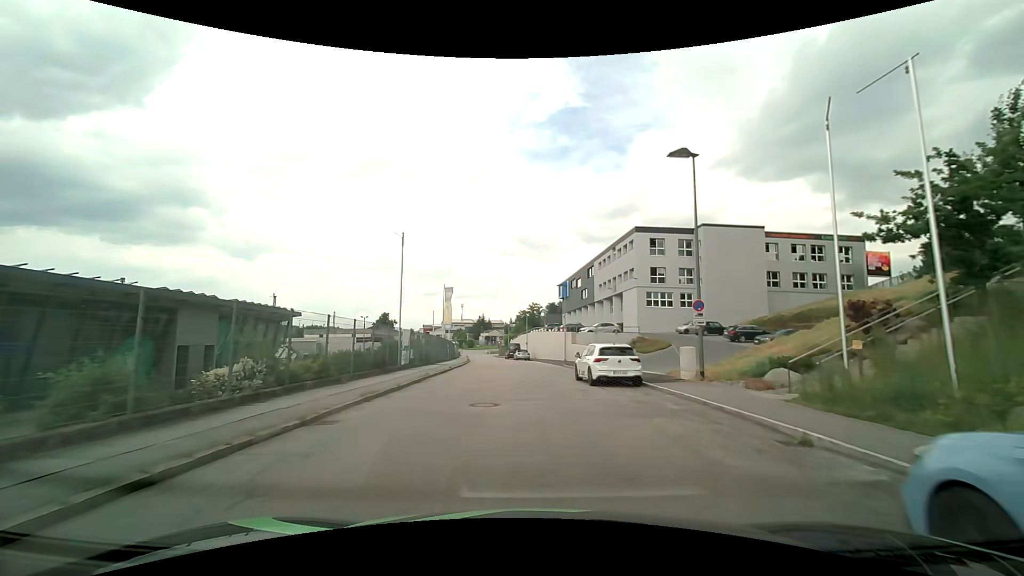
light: Day
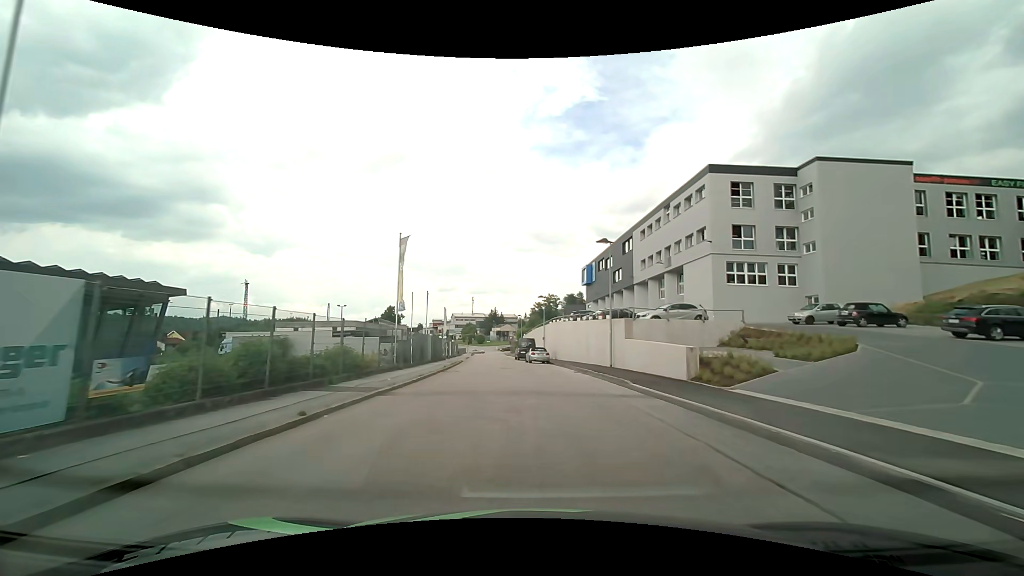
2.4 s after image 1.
(-0.2, +21.4) m; -1°
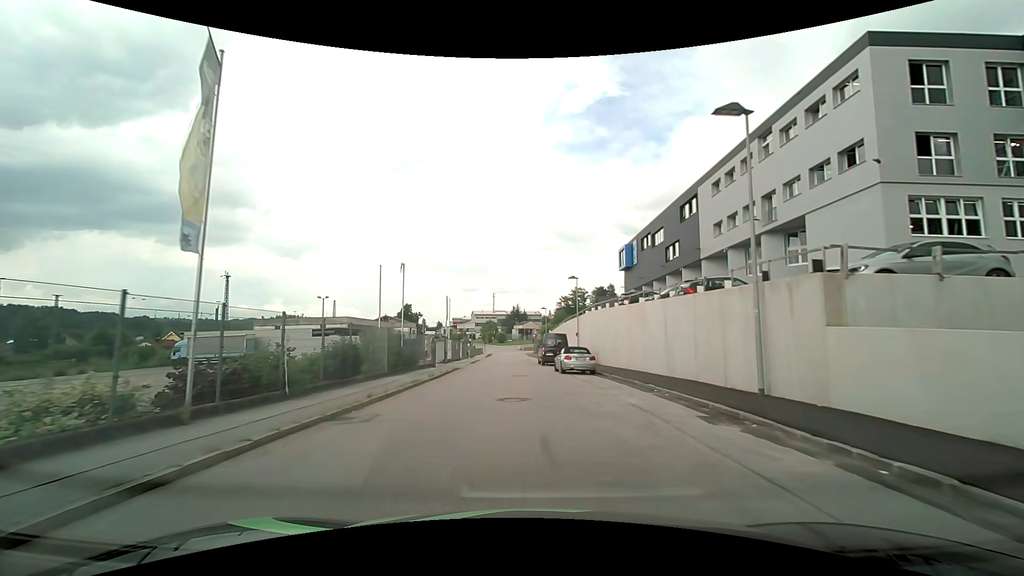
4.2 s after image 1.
(-0.3, +17.7) m; -3°
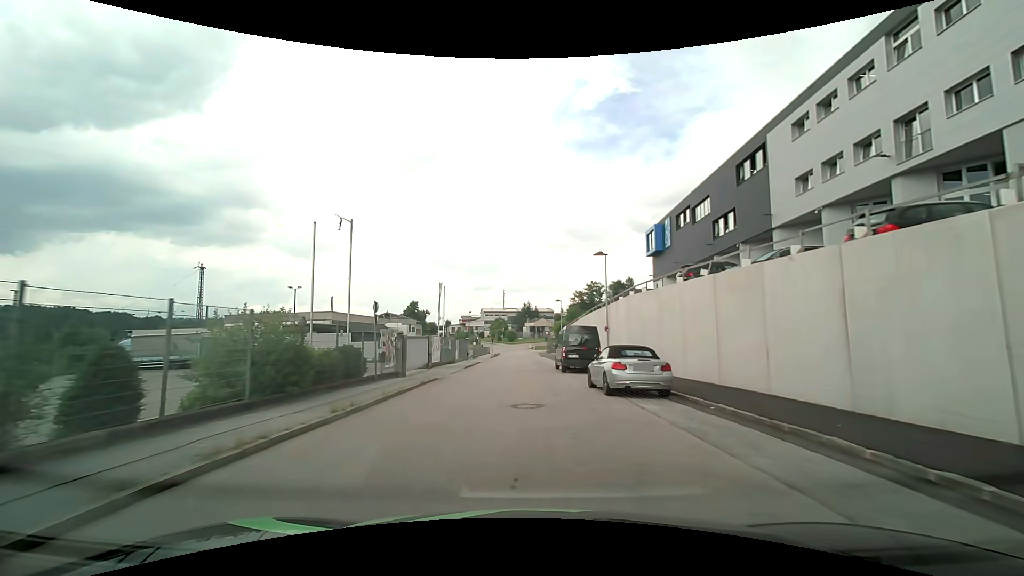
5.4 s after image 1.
(-0.2, +11.9) m; -2°
(0, +10) (0, +20) (0, +30) (-1, +40) (-1, +50) (0, +60) (0, +70) (0, +80) (0, +90) (0, +100) m
